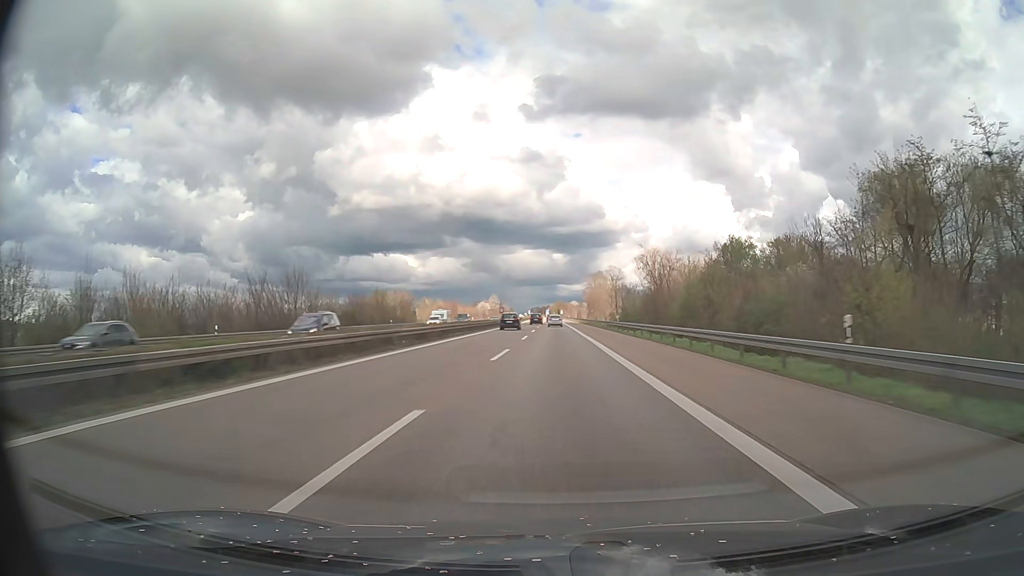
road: motorway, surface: asphalt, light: Day
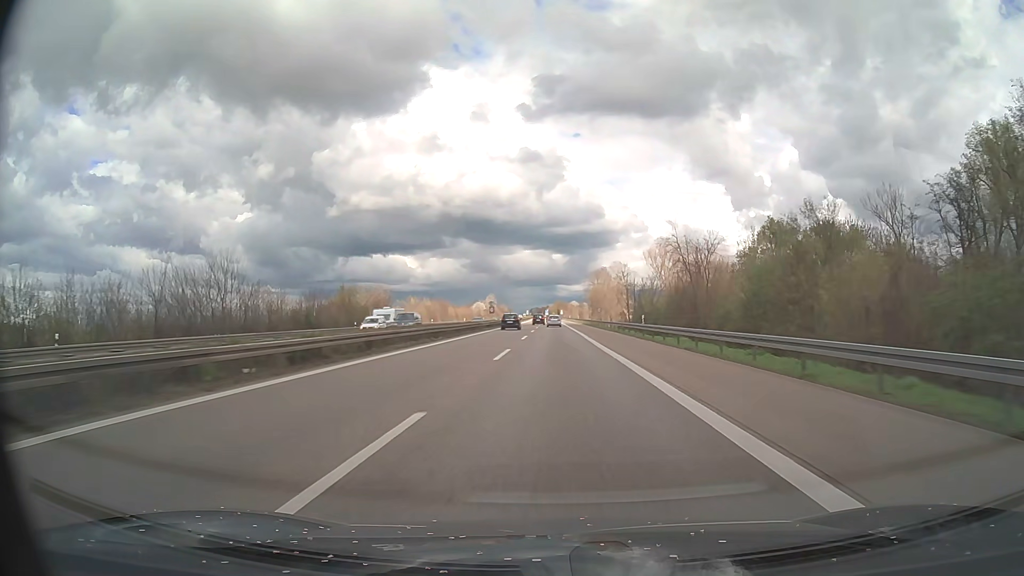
(0.0, +17.4) m; 0°
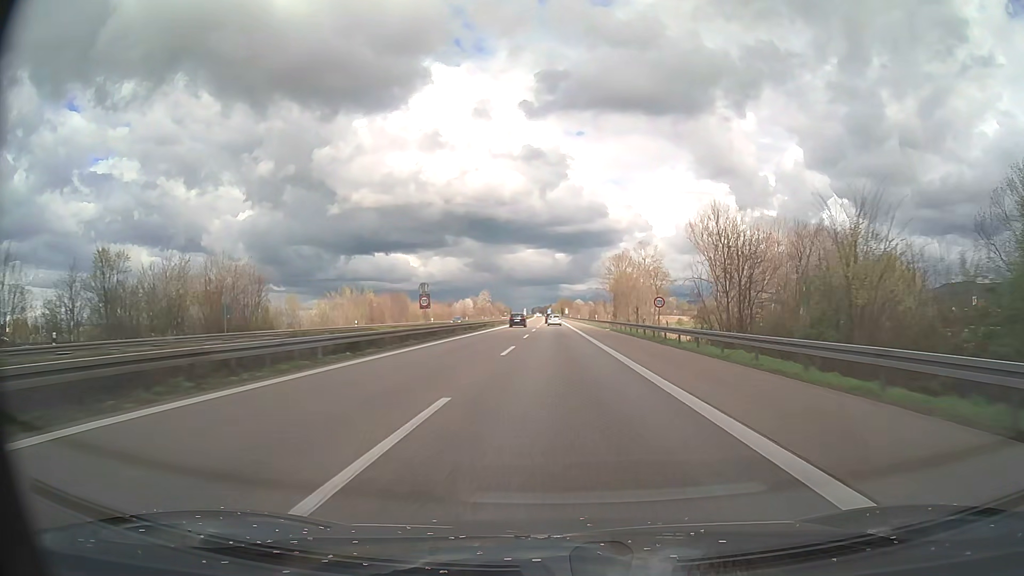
(-0.1, +52.3) m; 0°
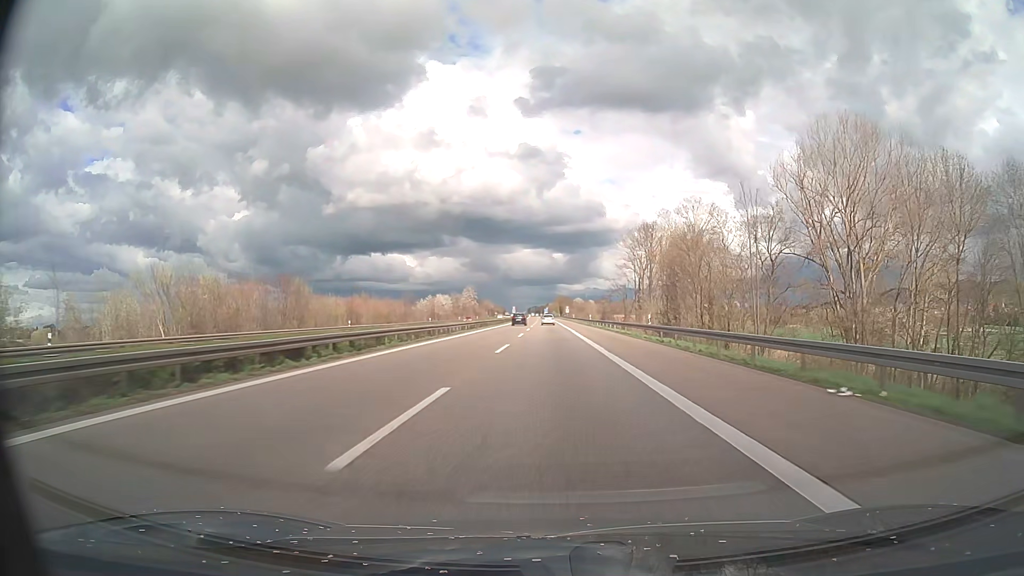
(0.0, +52.3) m; 0°
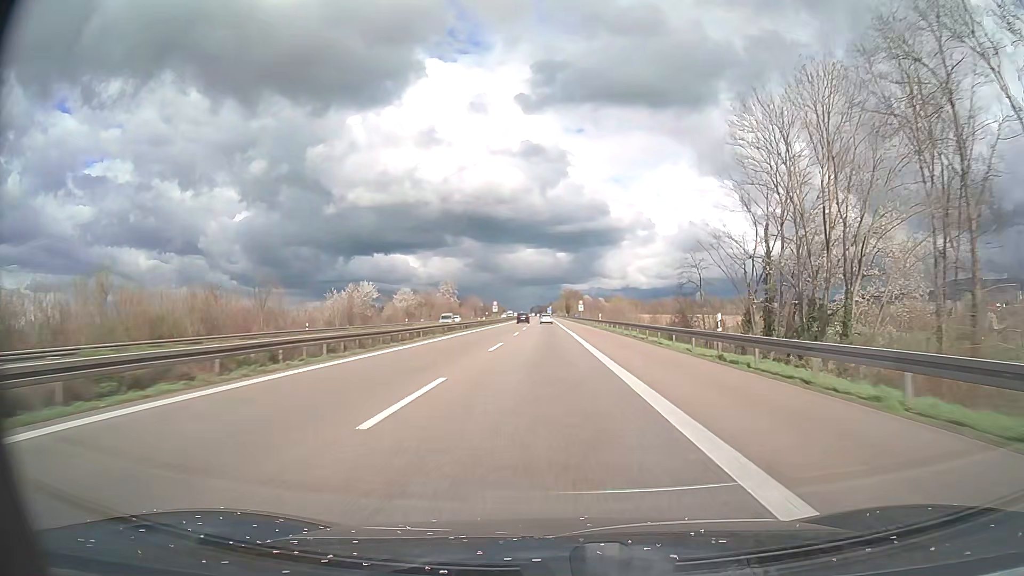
(-0.1, +69.8) m; 0°
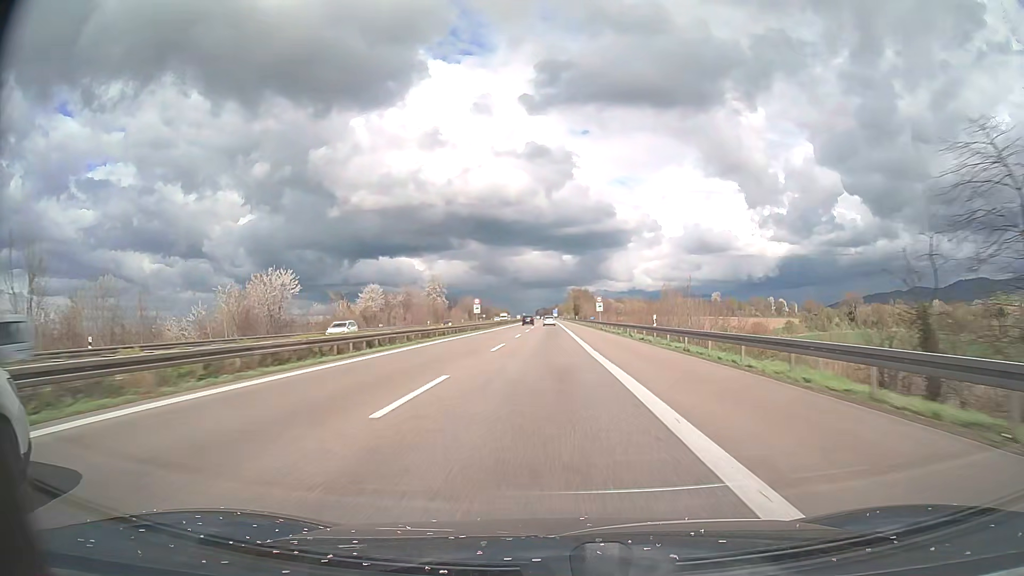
(-0.1, +34.9) m; 0°
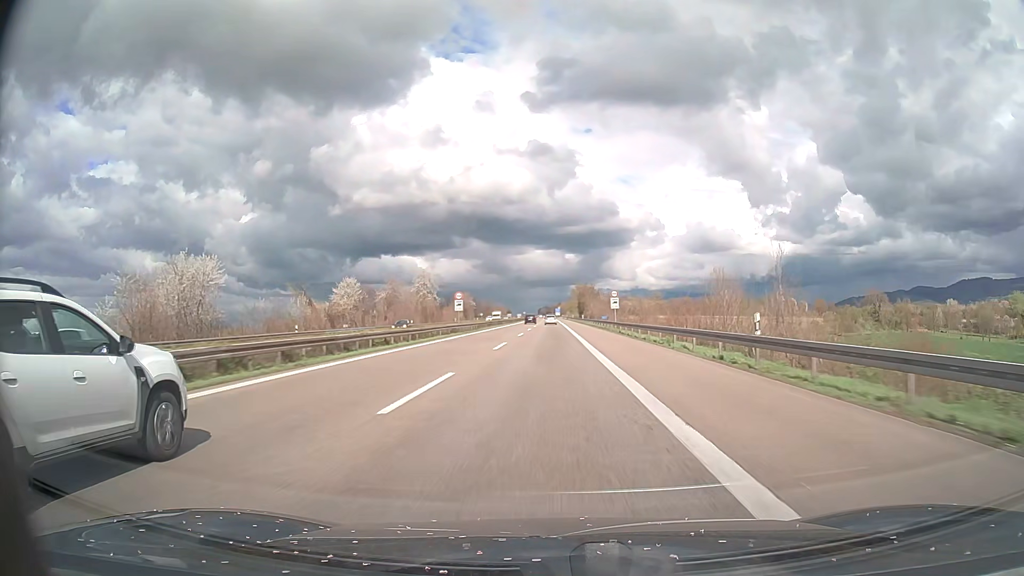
(-0.1, +17.4) m; 0°
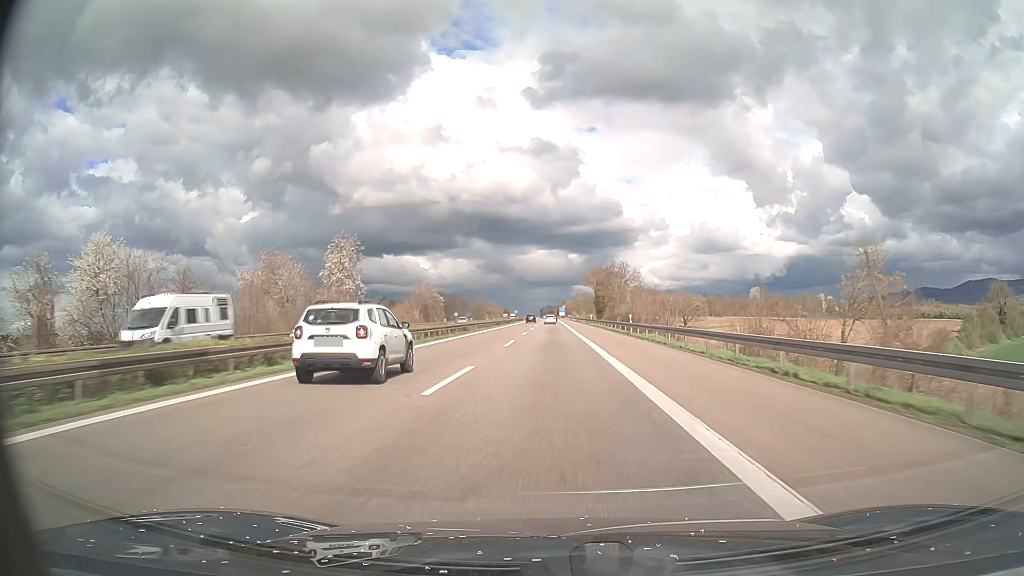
(-0.2, +69.7) m; 0°
(0, +10) (0, +20) (0, +30) (0, +40) (0, +50) (0, +60) (0, +70) (0, +80) (0, +90) (0, +100) m
